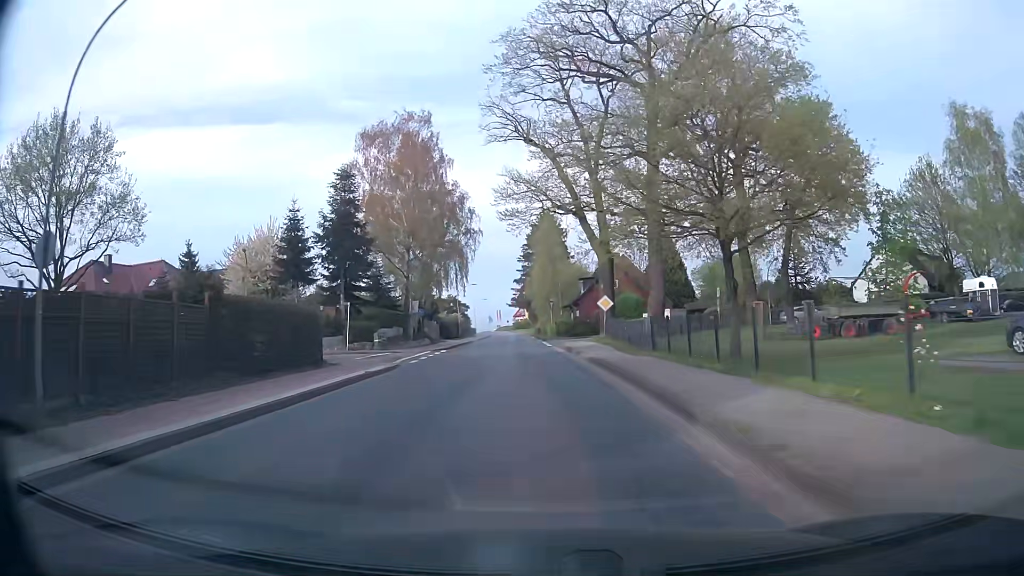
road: tertiary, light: Day
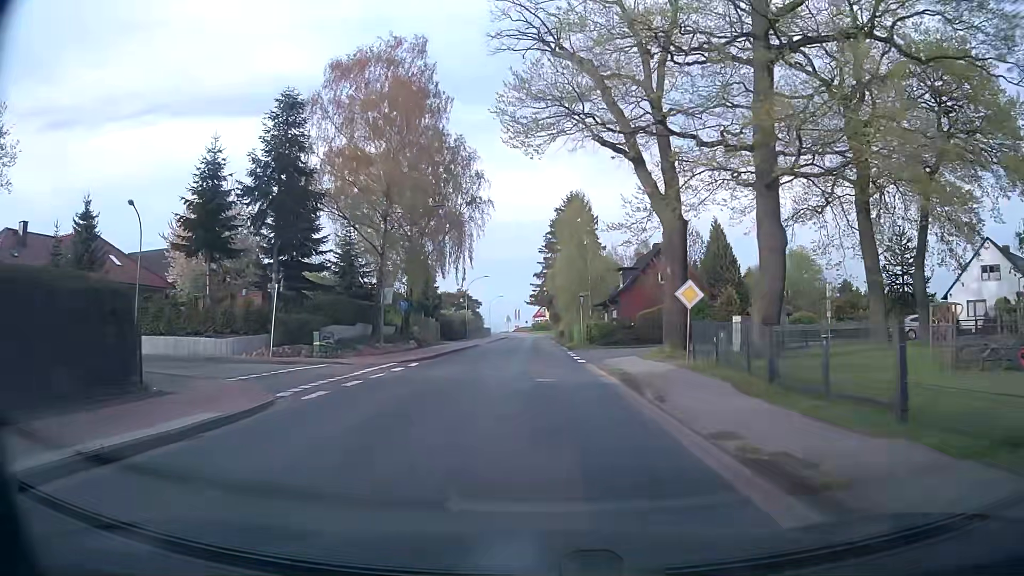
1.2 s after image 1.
(-0.3, +14.9) m; -2°
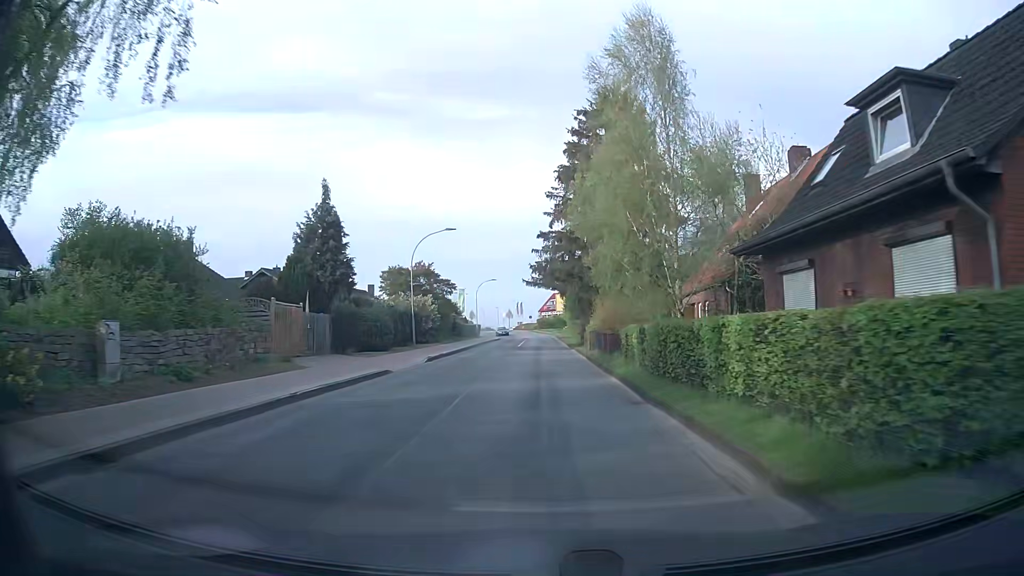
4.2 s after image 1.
(-0.2, +37.5) m; -1°
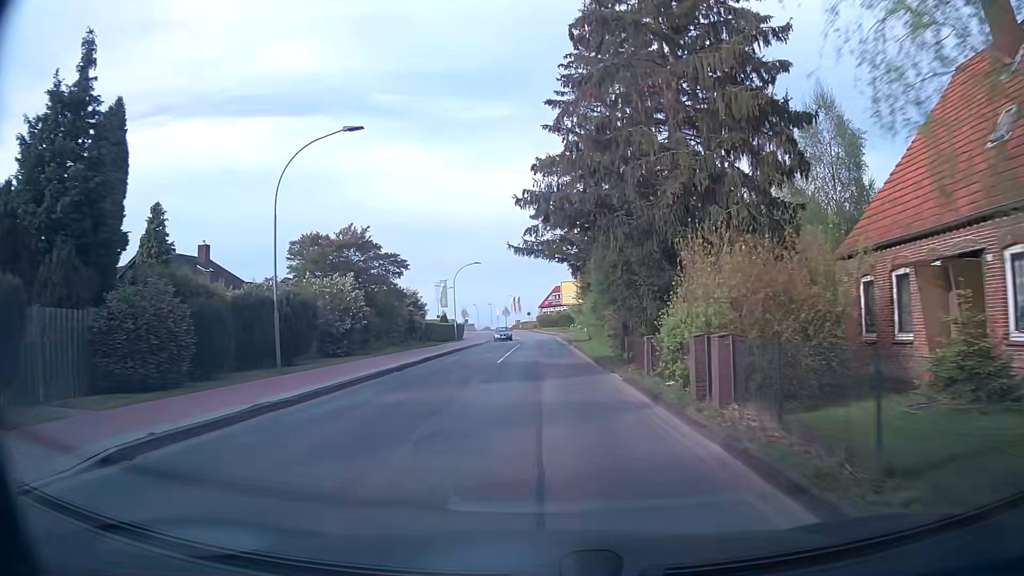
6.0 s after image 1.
(0.0, +22.8) m; 0°
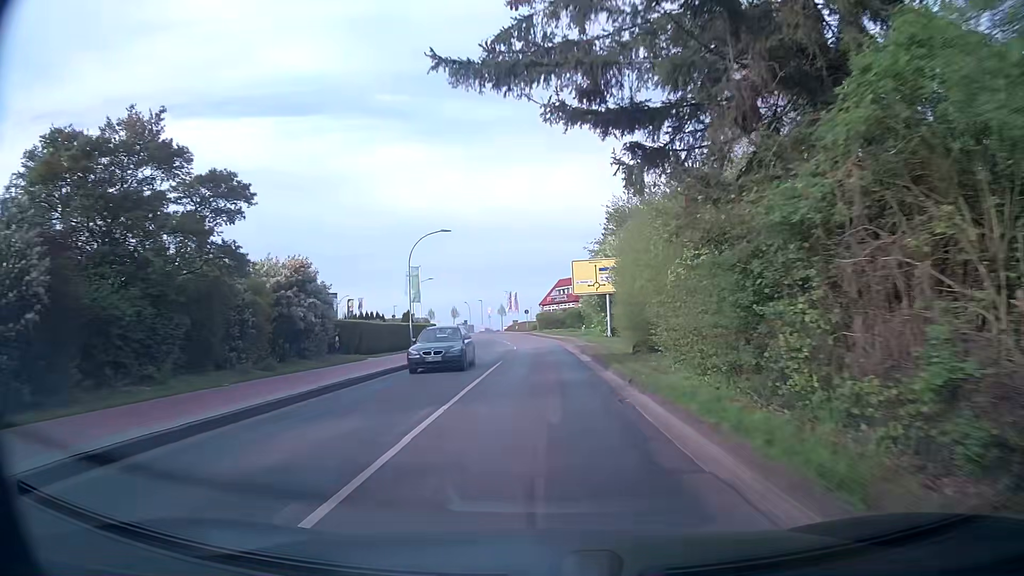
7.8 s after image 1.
(-0.1, +22.9) m; -1°
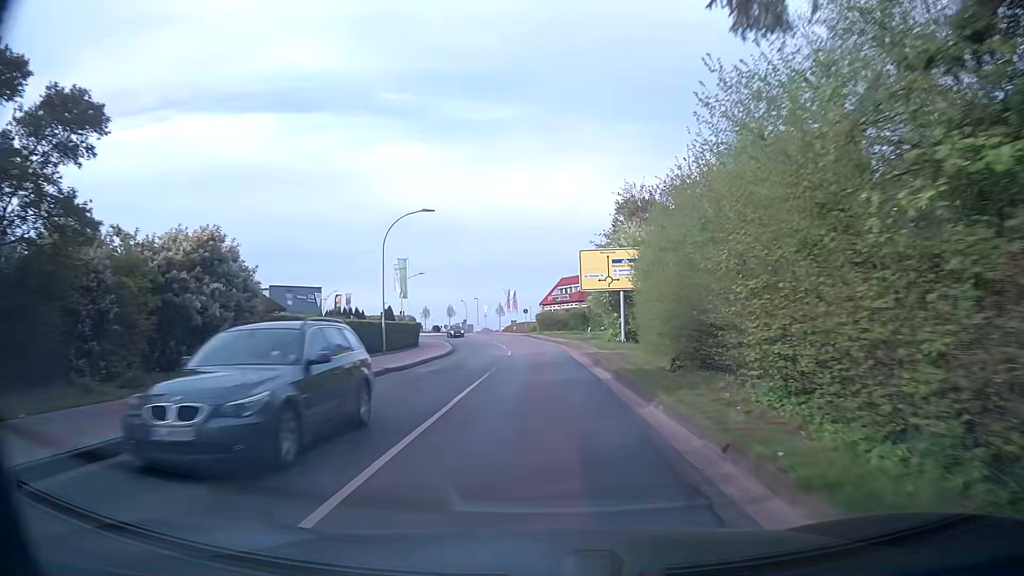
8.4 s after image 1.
(+0.1, +7.6) m; 0°
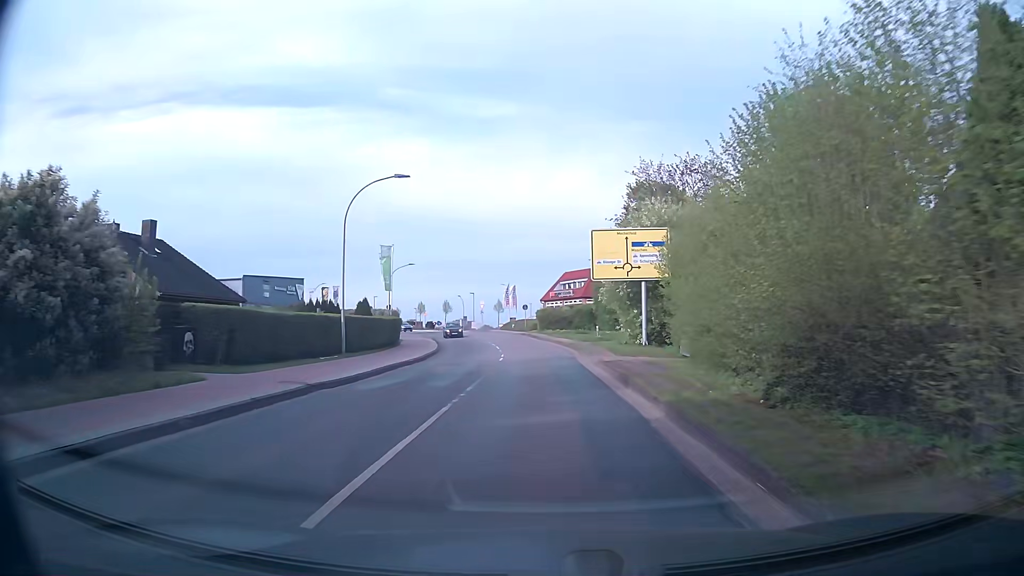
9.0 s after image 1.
(0.0, +7.6) m; 0°
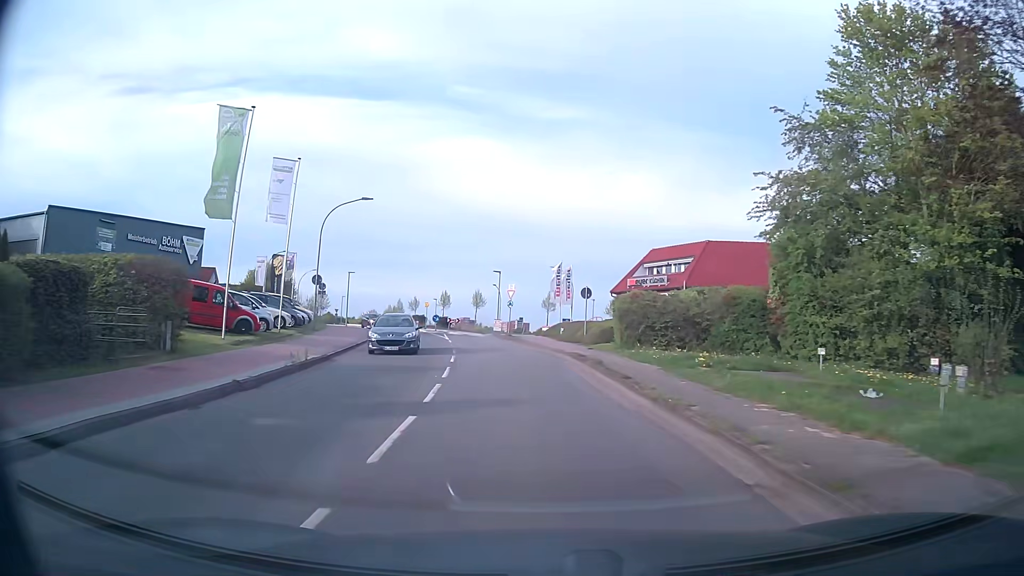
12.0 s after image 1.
(-0.7, +38.0) m; -5°
